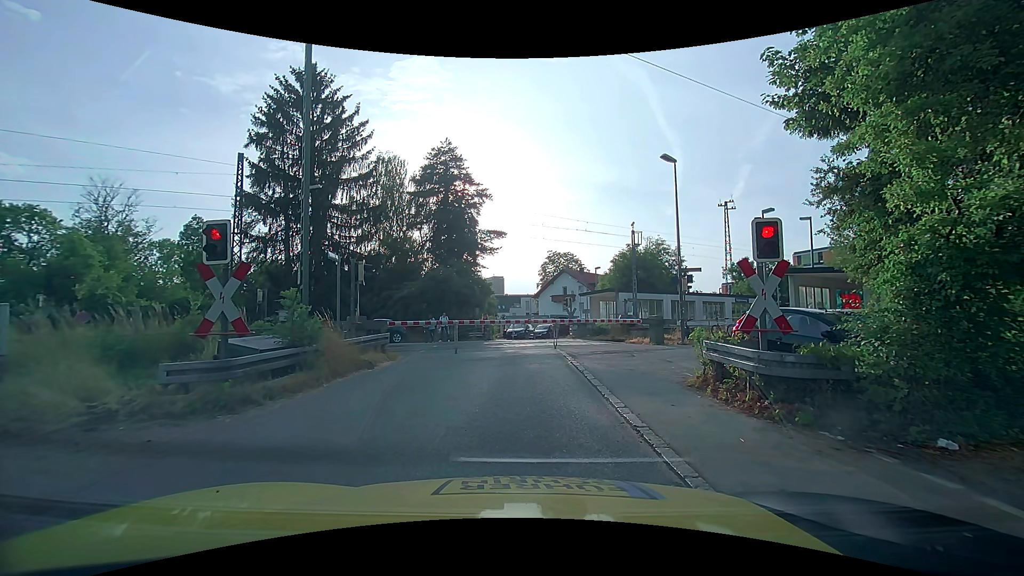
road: unclassified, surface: asphalt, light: Day
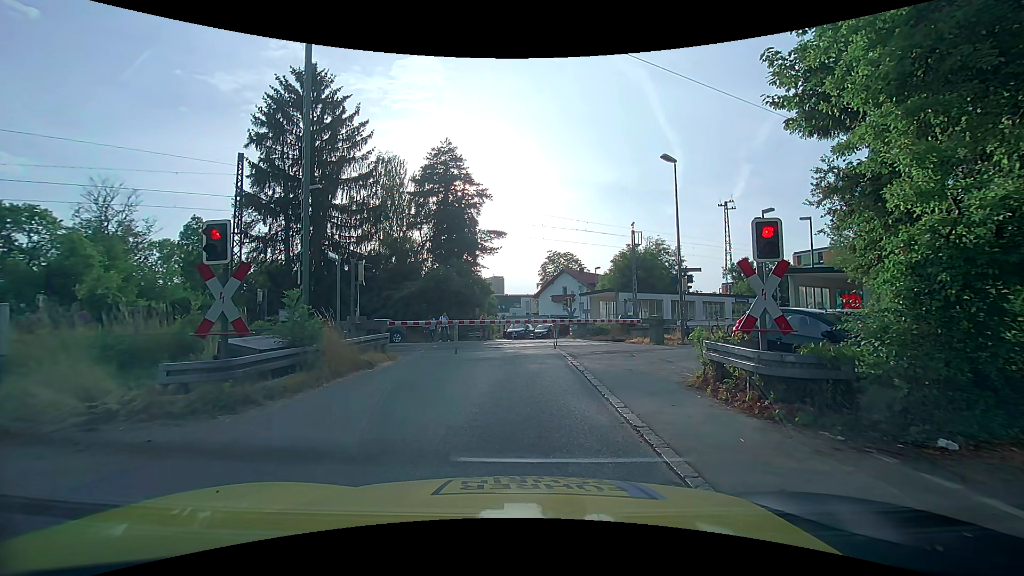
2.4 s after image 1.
(0.0, 0.0) m; 0°
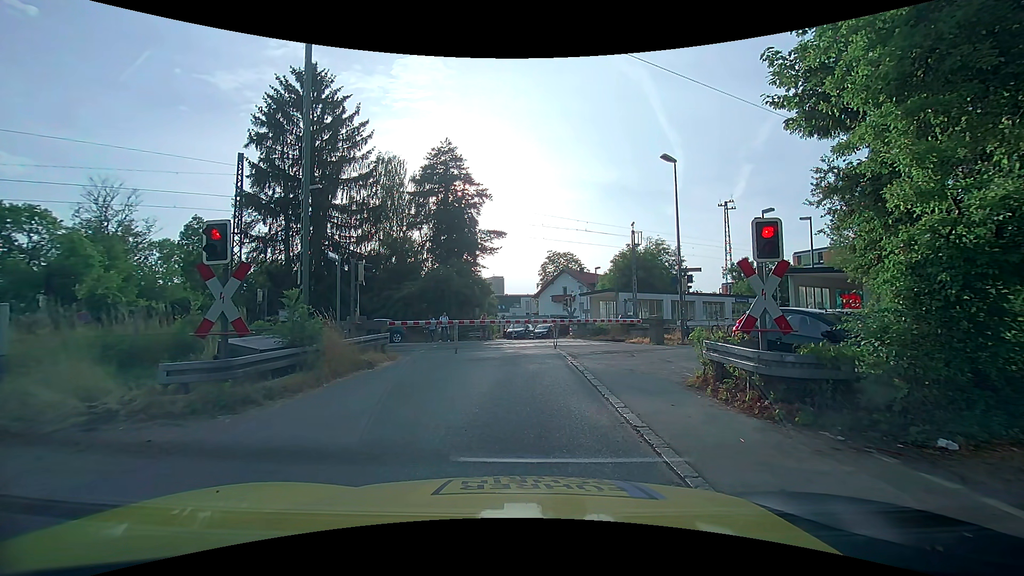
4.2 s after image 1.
(0.0, 0.0) m; 0°
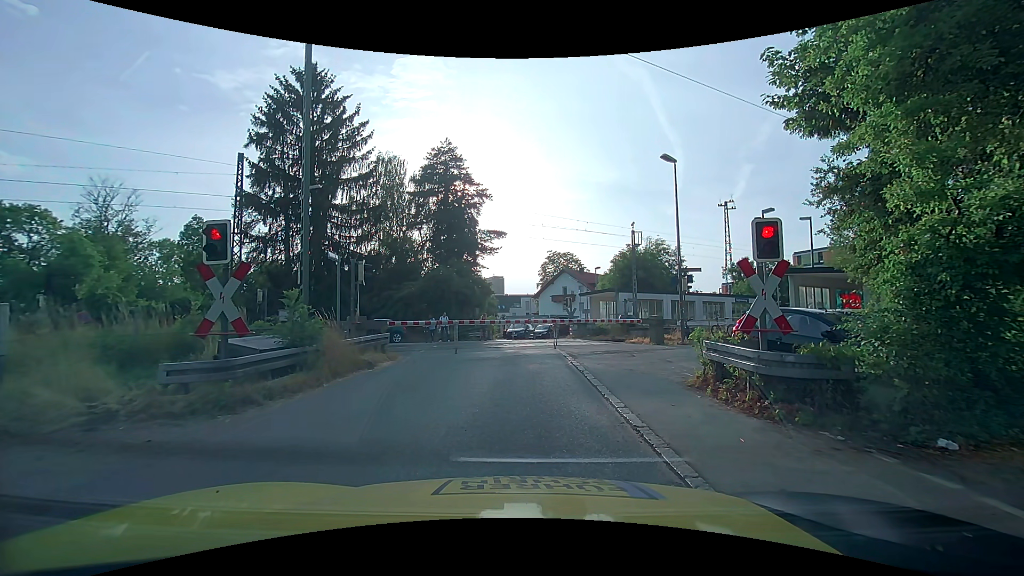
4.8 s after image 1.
(0.0, 0.0) m; 0°
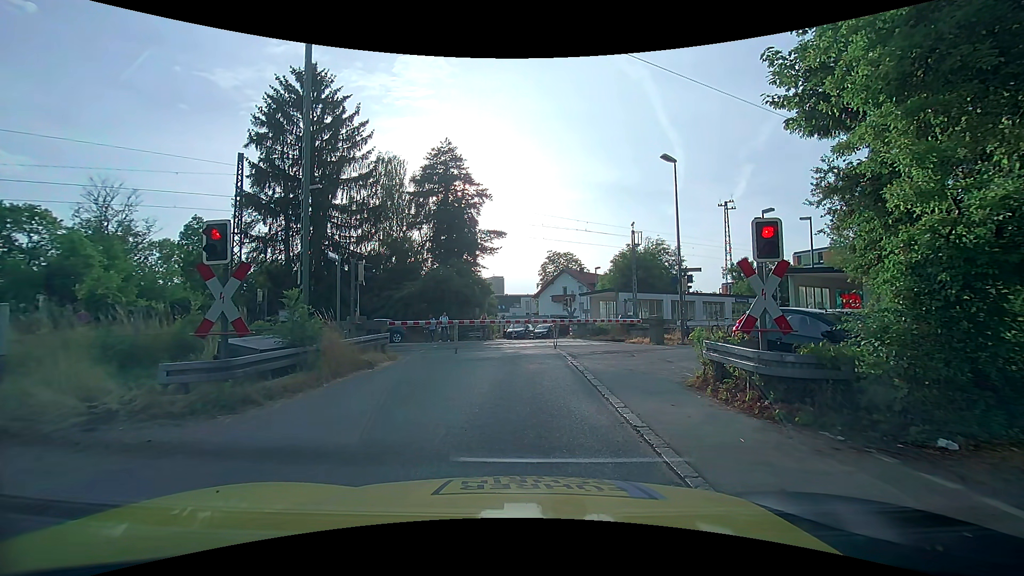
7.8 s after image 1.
(0.0, 0.0) m; 0°
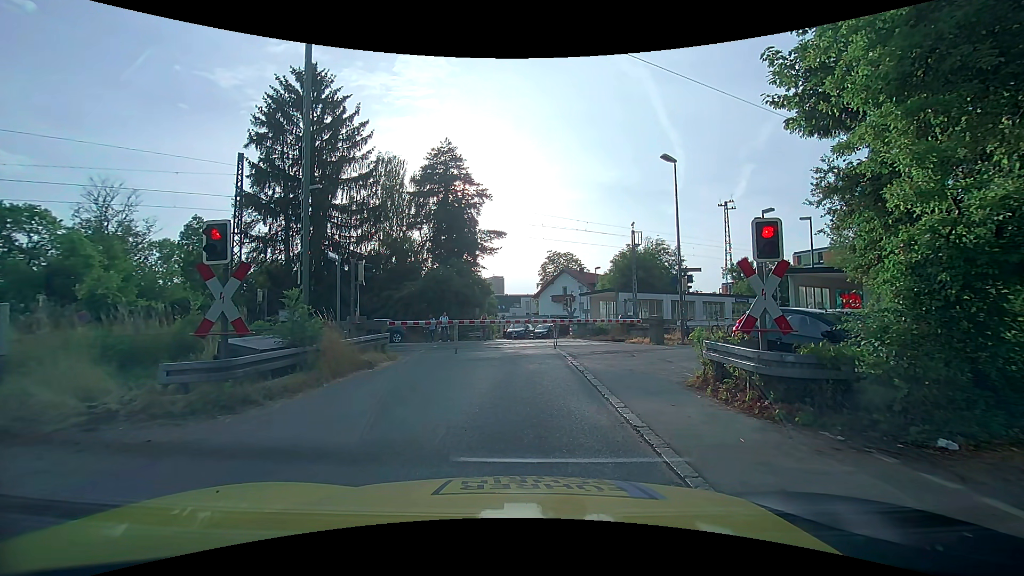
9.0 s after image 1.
(0.0, 0.0) m; 0°
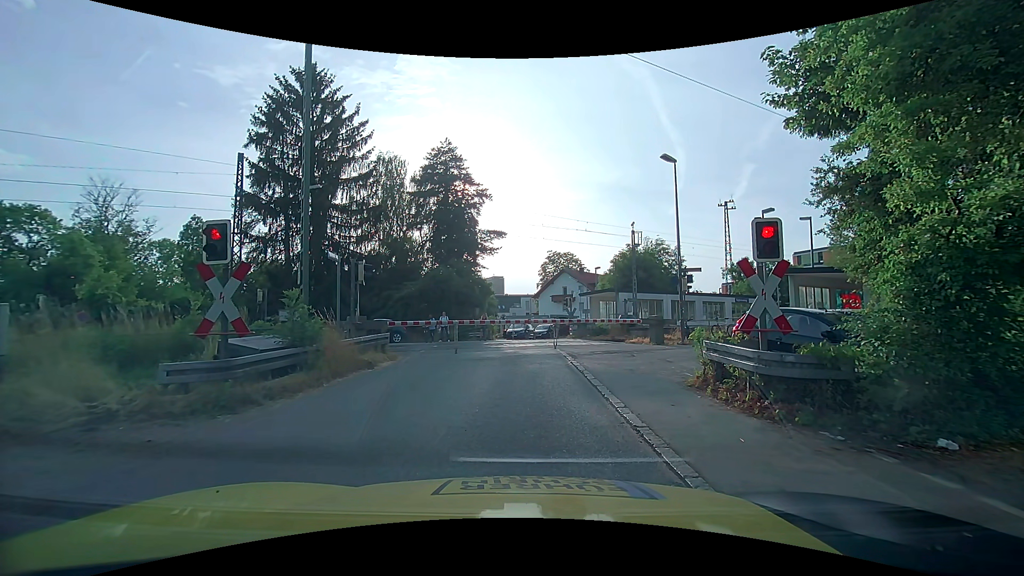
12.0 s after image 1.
(0.0, 0.0) m; 0°
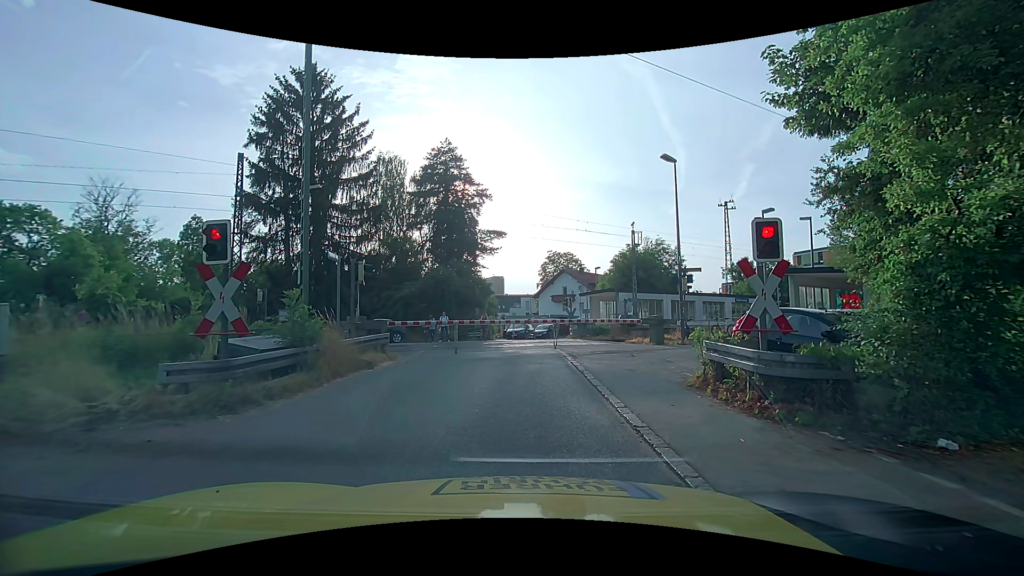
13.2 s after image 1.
(0.0, 0.0) m; 0°
